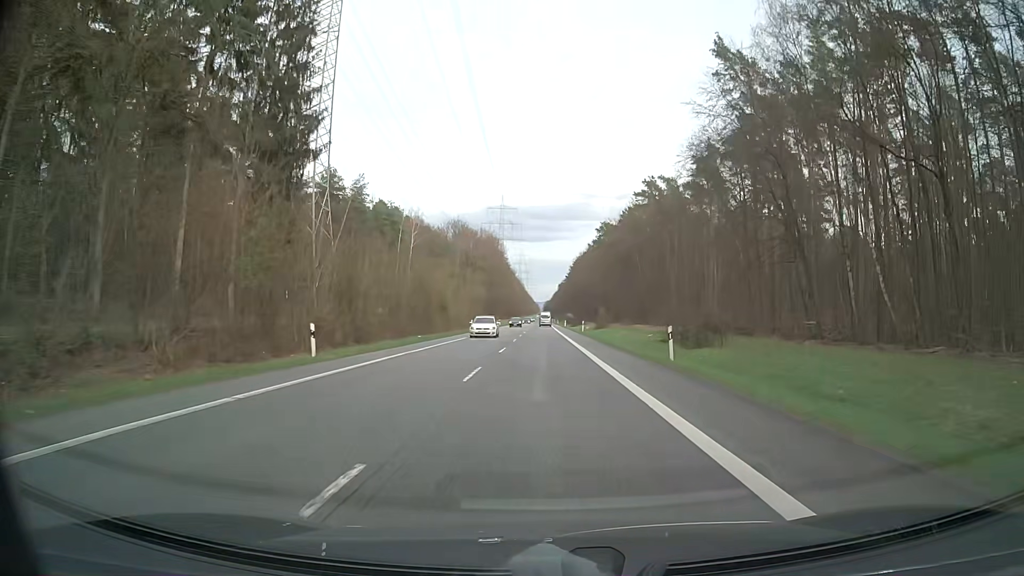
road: secondary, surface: asphalt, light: Day
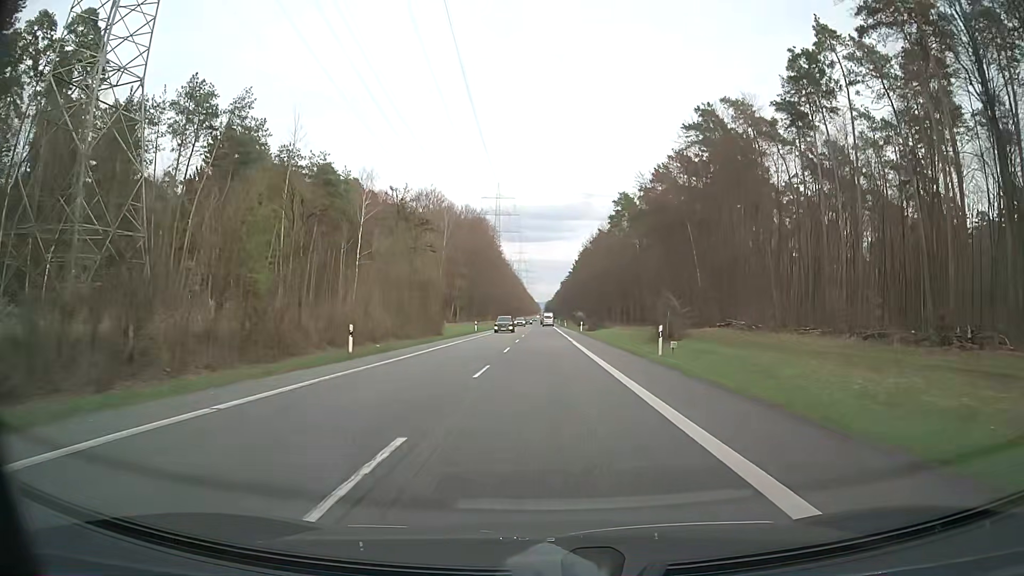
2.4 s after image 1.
(-0.3, +46.8) m; -1°
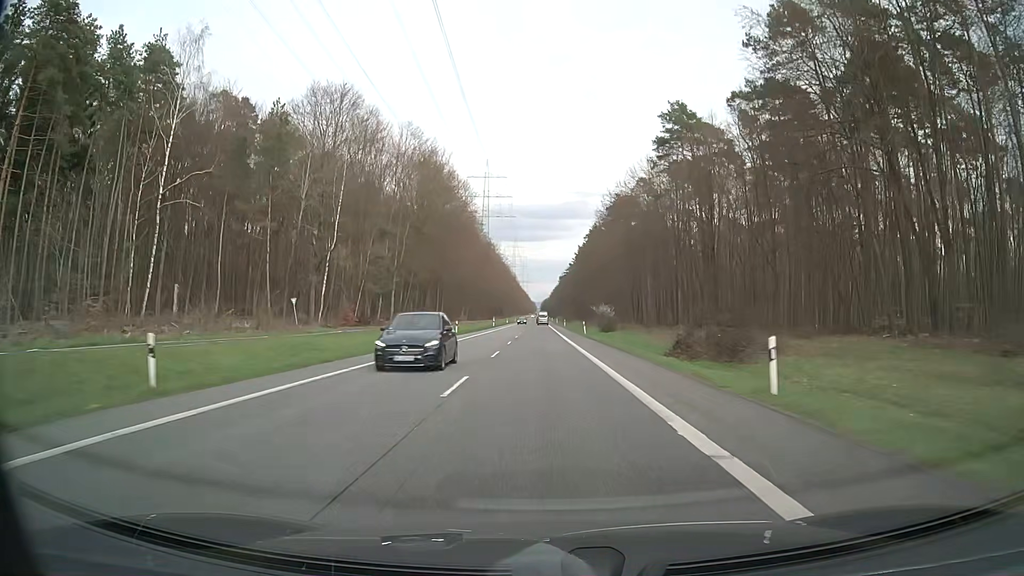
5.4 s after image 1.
(+0.7, +64.8) m; +1°
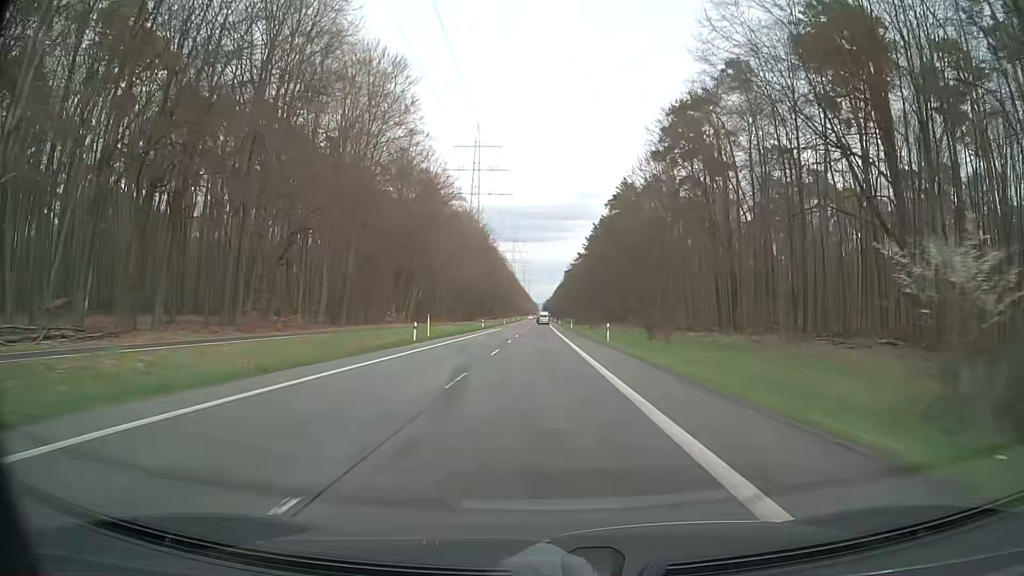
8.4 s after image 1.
(0.0, +71.2) m; 0°
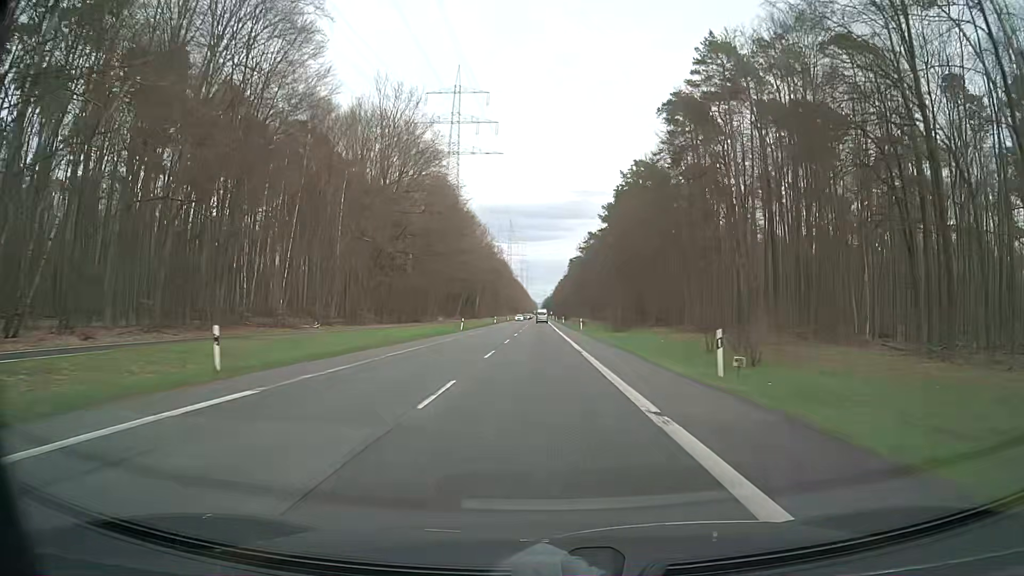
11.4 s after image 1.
(+0.3, +75.8) m; +1°
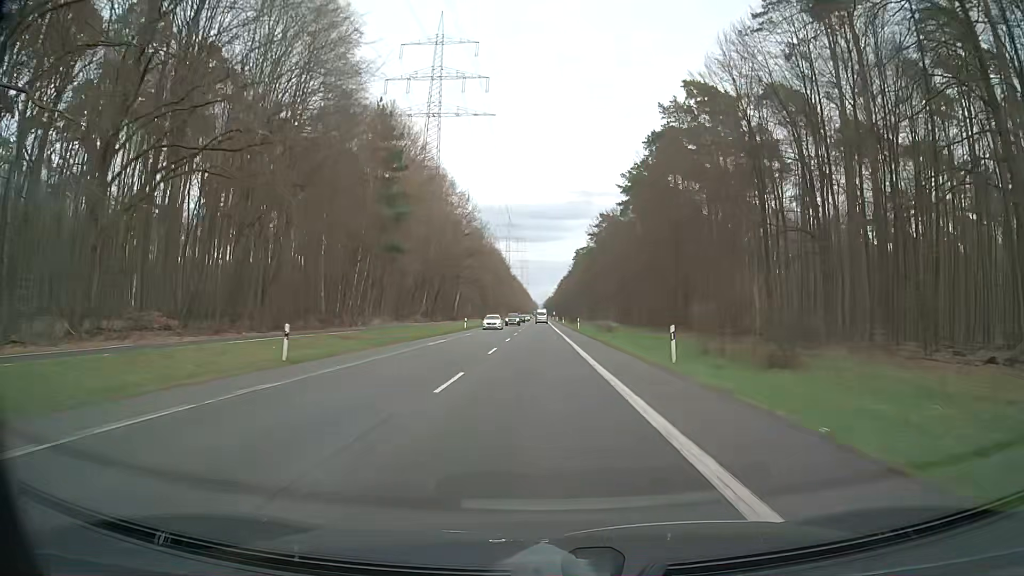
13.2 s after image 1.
(-0.4, +46.2) m; -1°
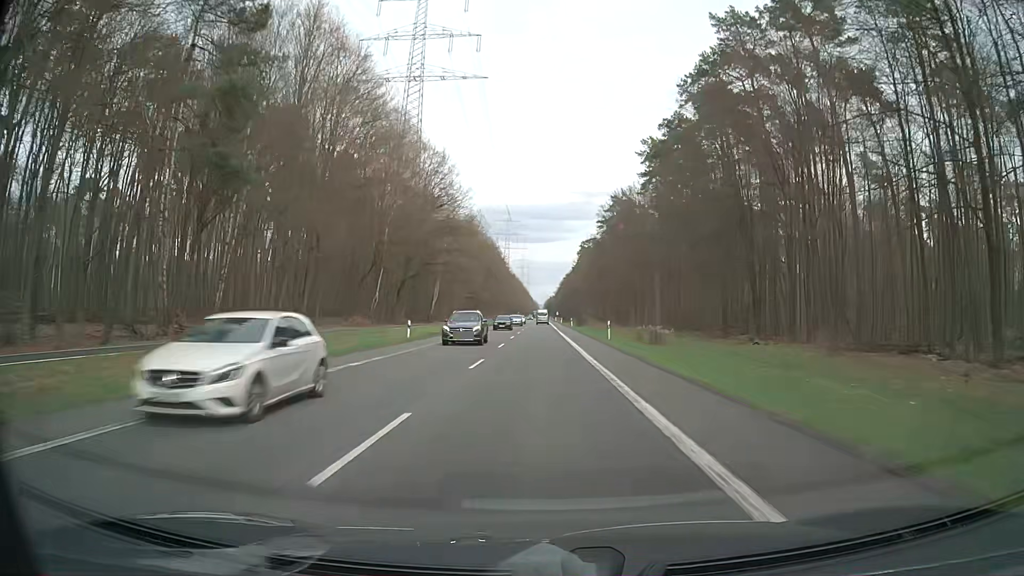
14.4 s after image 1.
(0.0, +30.5) m; 0°
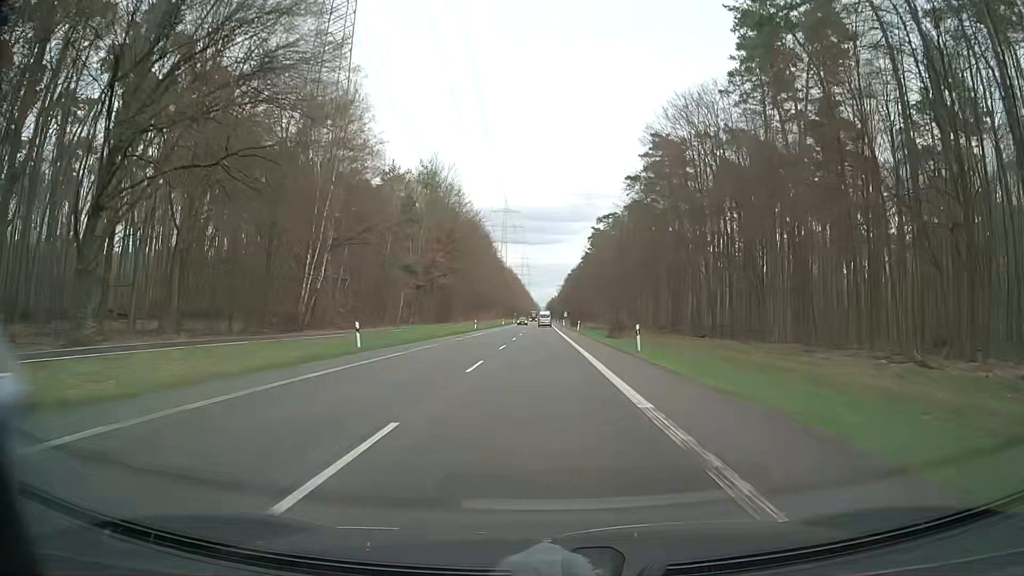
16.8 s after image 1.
(-0.1, +60.9) m; 0°
(0, +10) (0, +20) (0, +30) (0, +40) (0, +50) (0, +60) (0, +70) (0, +80) (0, +90) (0, +100) m
